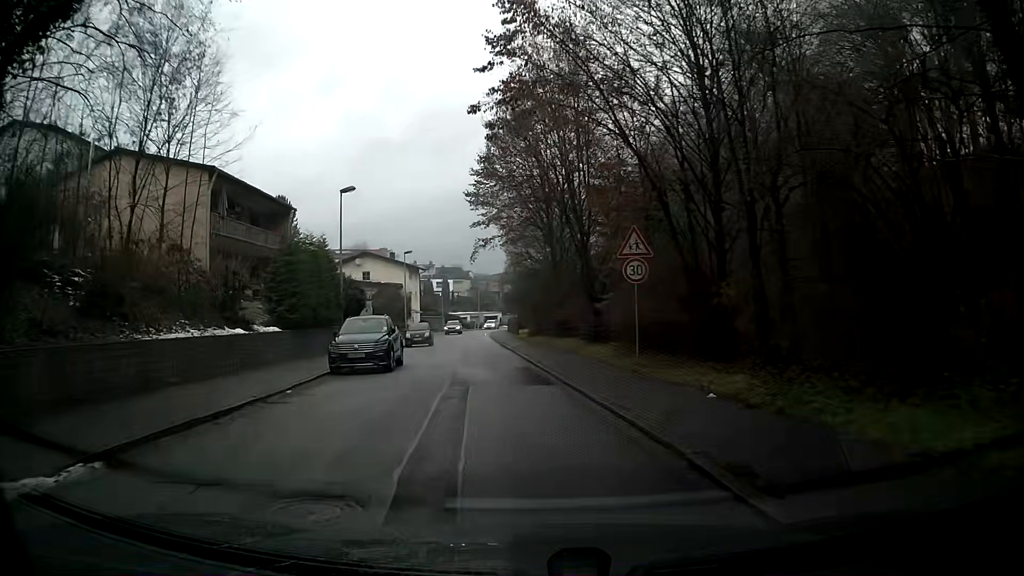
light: Day
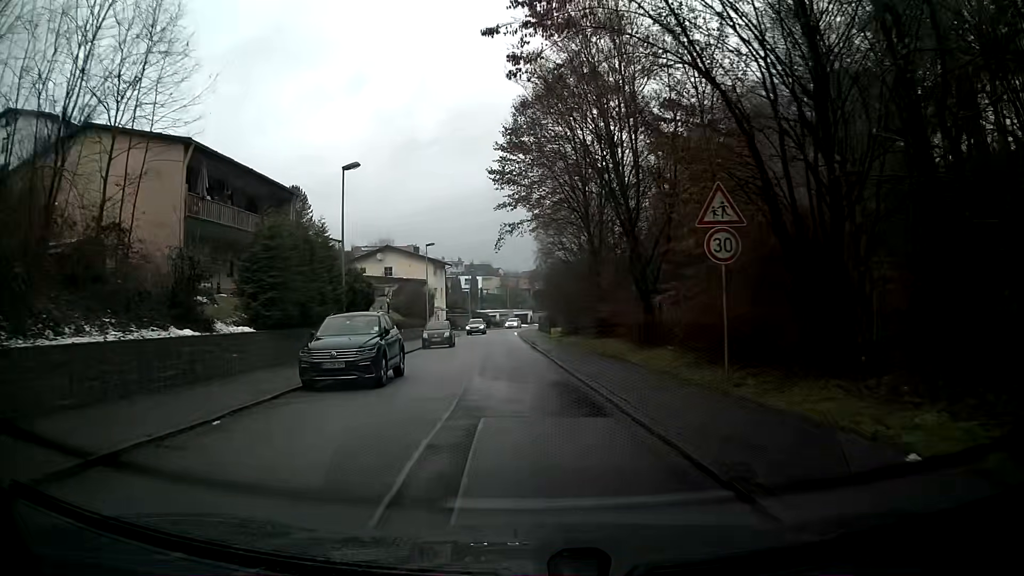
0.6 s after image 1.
(-0.1, +5.0) m; -3°
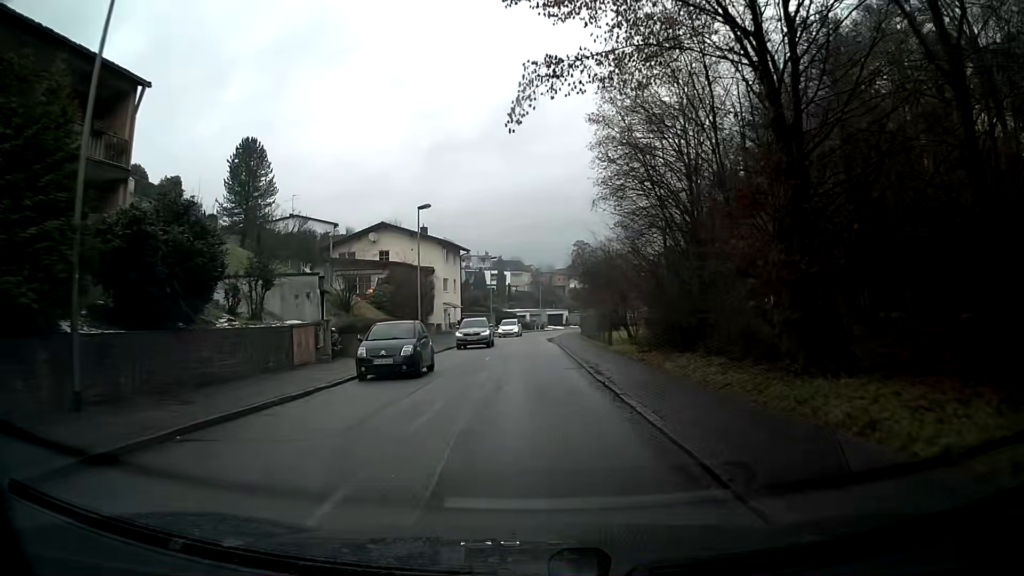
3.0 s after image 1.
(-0.4, +19.9) m; -2°
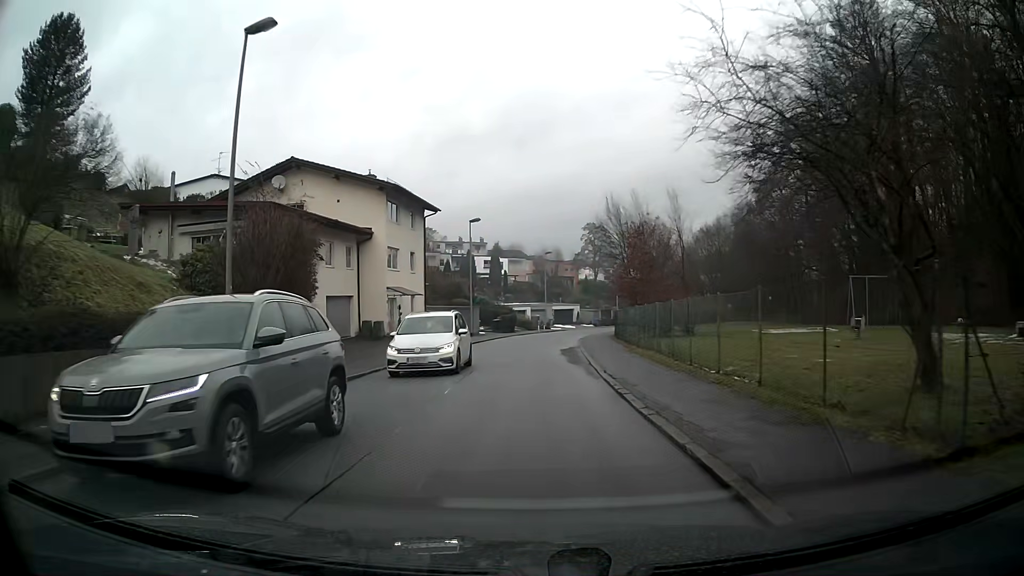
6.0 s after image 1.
(-0.1, +25.4) m; 0°
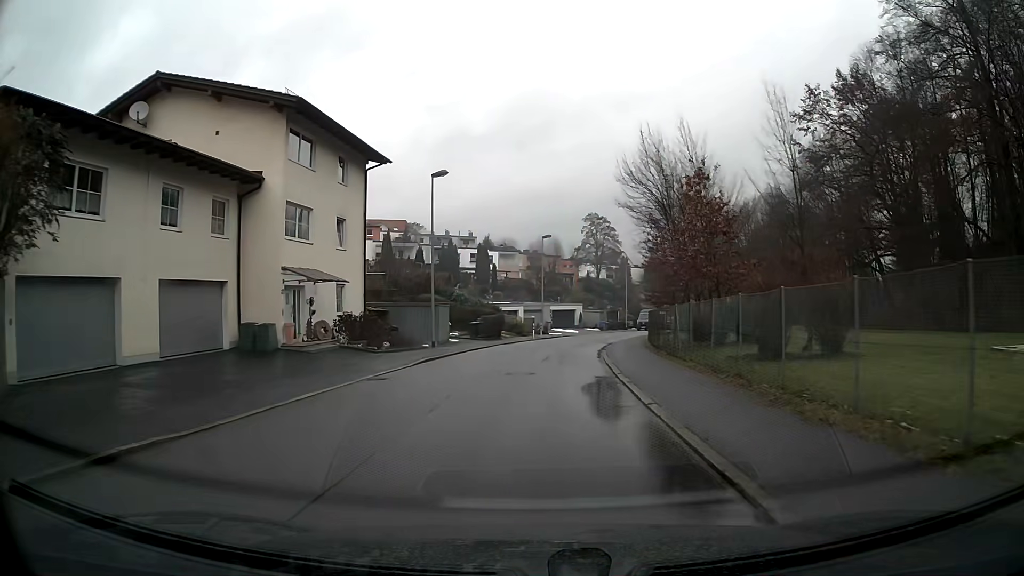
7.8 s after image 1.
(+0.1, +15.7) m; 0°
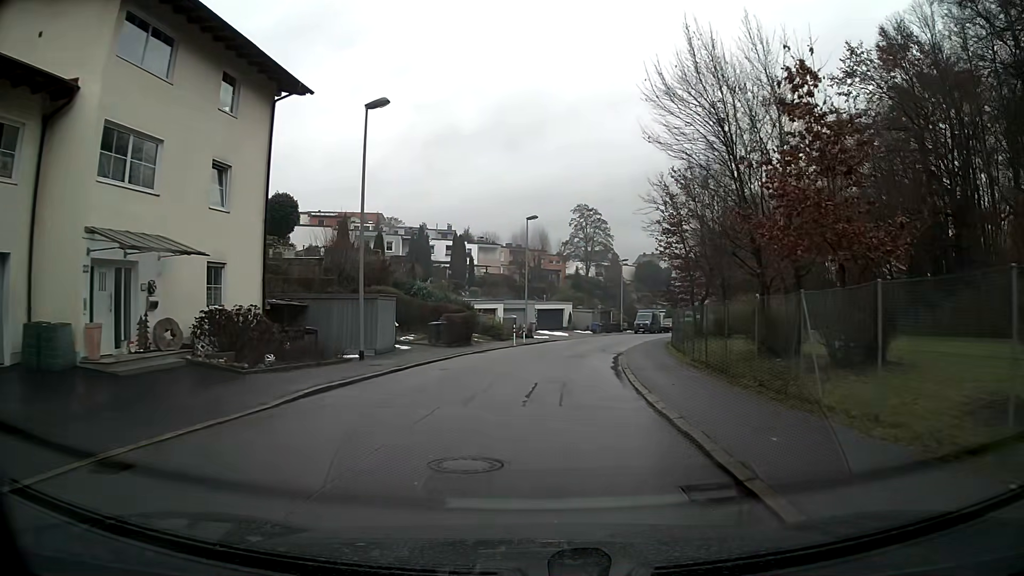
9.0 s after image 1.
(+0.2, +10.6) m; +2°
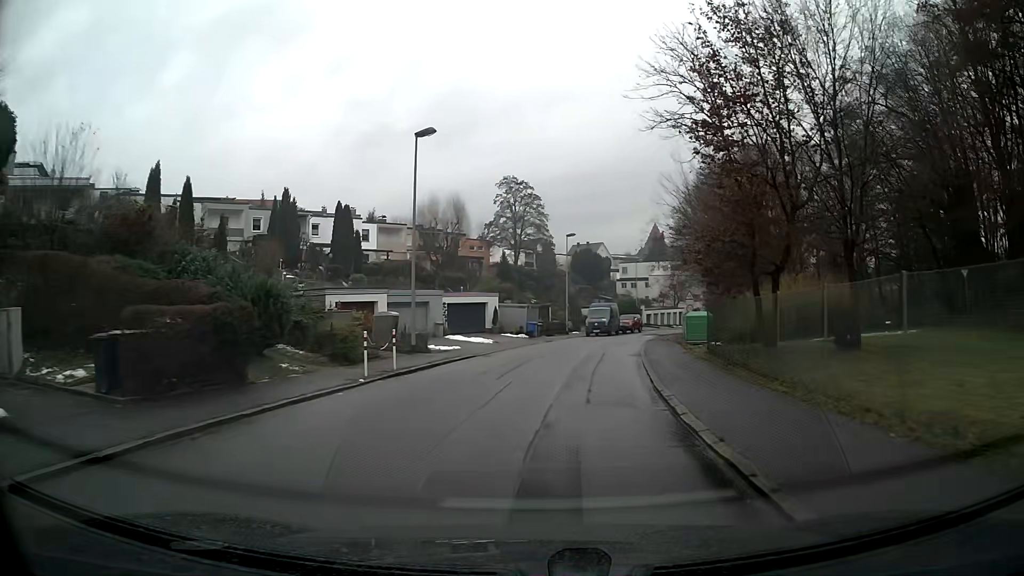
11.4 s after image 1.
(+1.1, +20.8) m; +7°
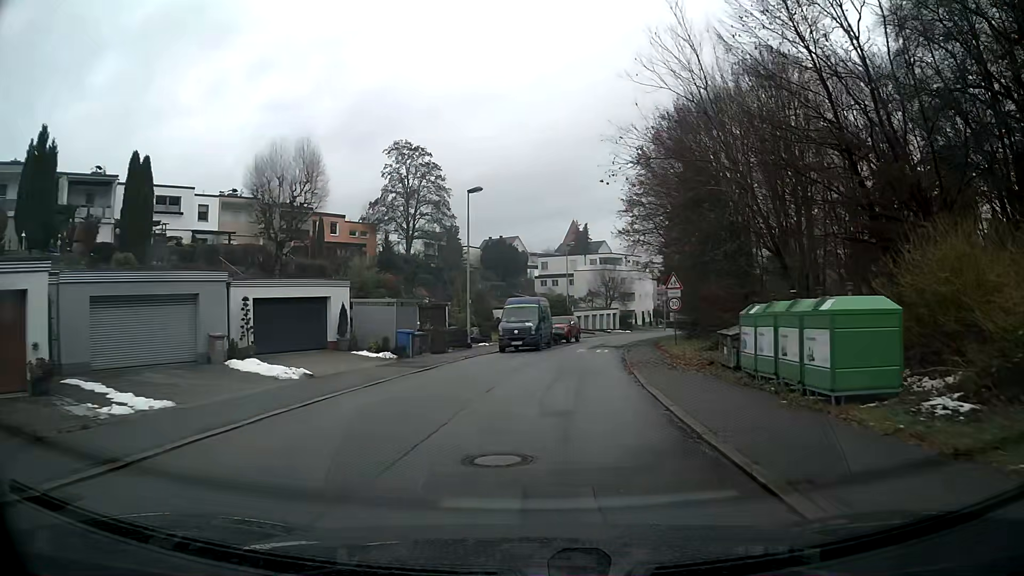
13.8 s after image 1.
(+1.3, +20.4) m; +7°
(0, +10) (+1, +20) (+2, +30) (+4, +40) (+6, +50) (+8, +59) (+12, +69) (+15, +78) (+20, +87) (+24, +96) m
